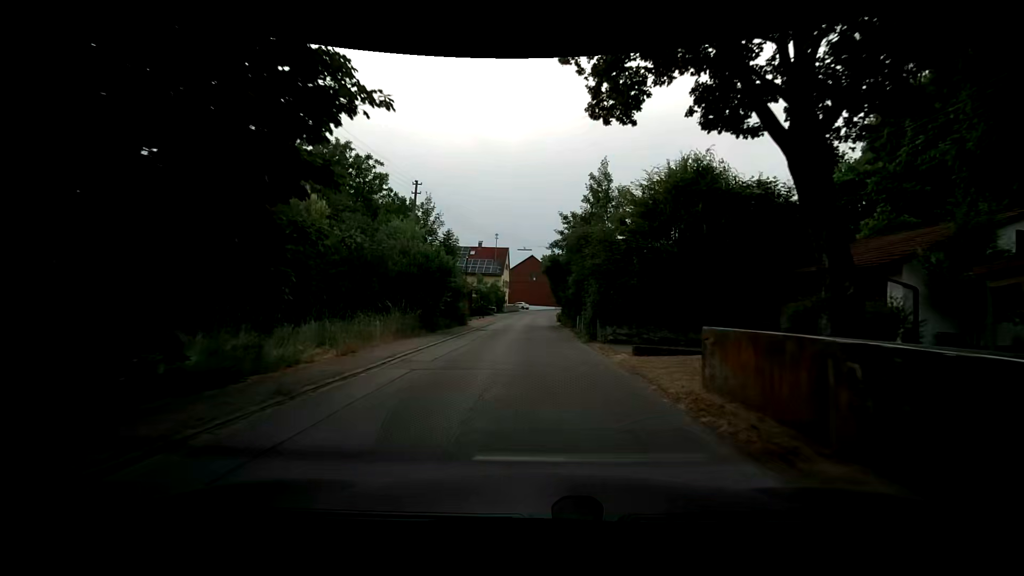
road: residential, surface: asphalt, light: Day
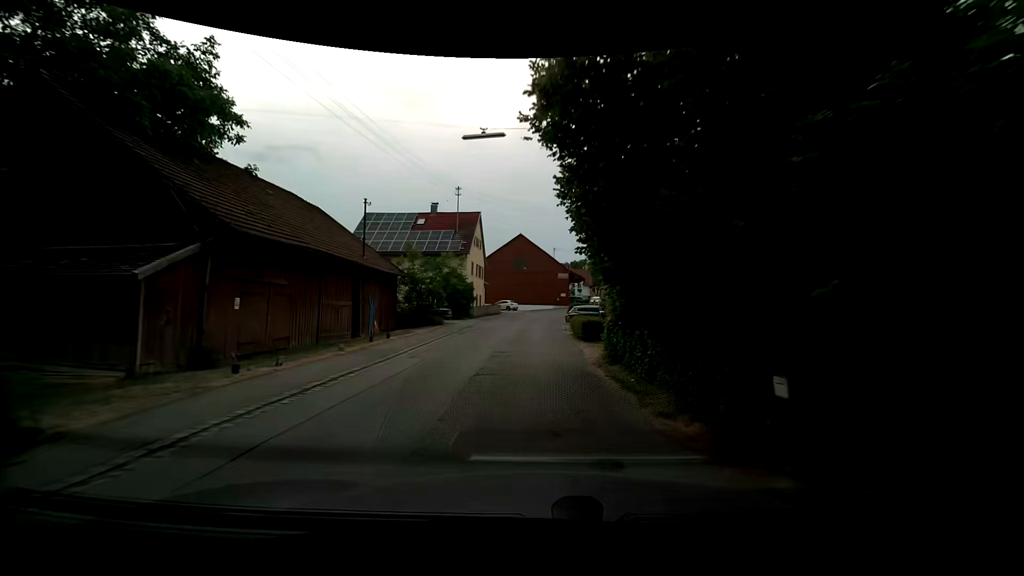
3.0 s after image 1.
(+0.4, +31.0) m; +2°
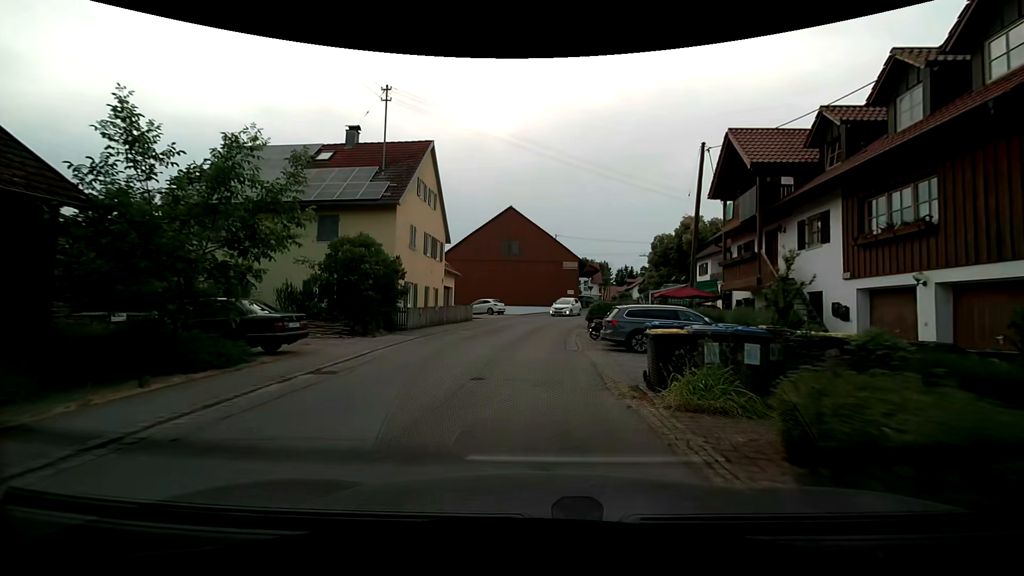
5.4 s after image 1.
(-0.1, +21.5) m; -1°
